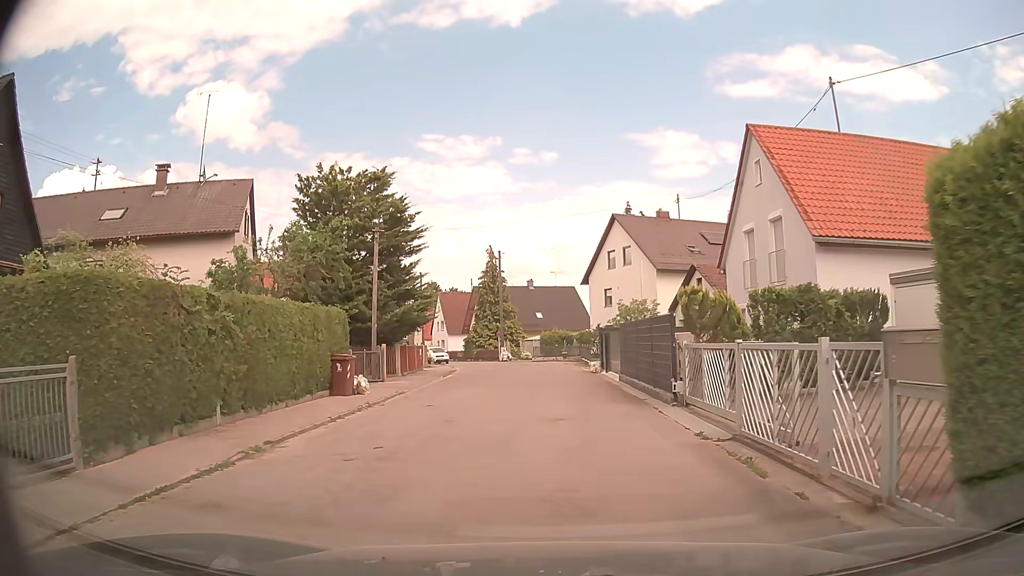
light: Day
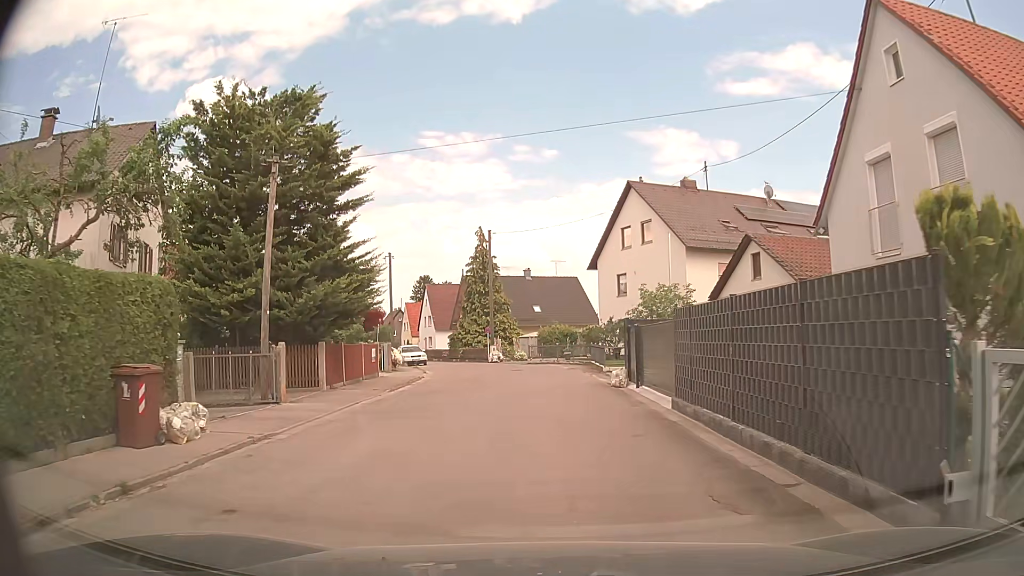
(0.0, +9.9) m; +1°
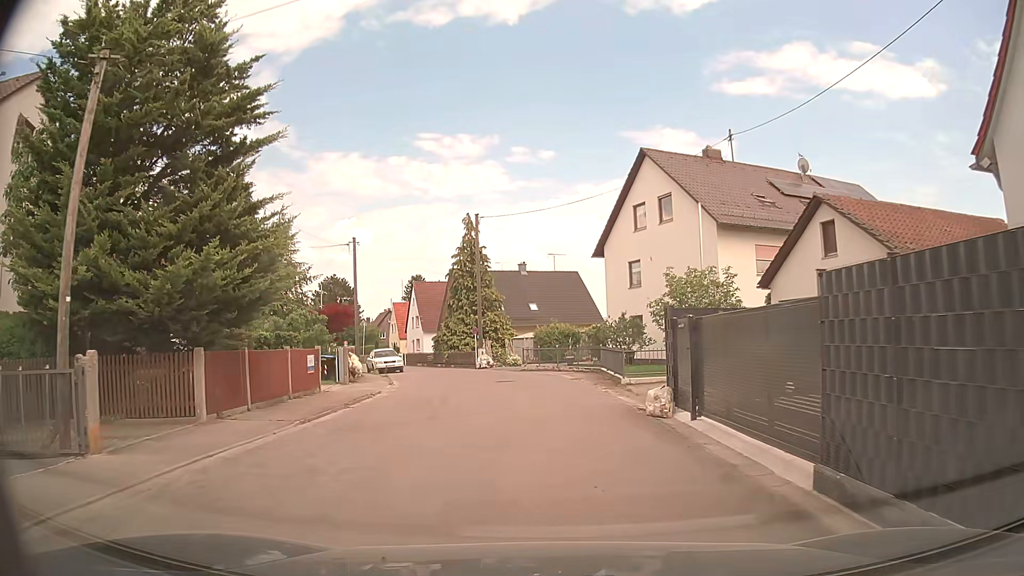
(-0.1, +7.1) m; +1°
(0, +10) (-1, +20) (-3, +30) (-7, +39) (-11, +48) (-15, +57) (-19, +66) (-23, +75) (-28, +84) (-32, +93) m
